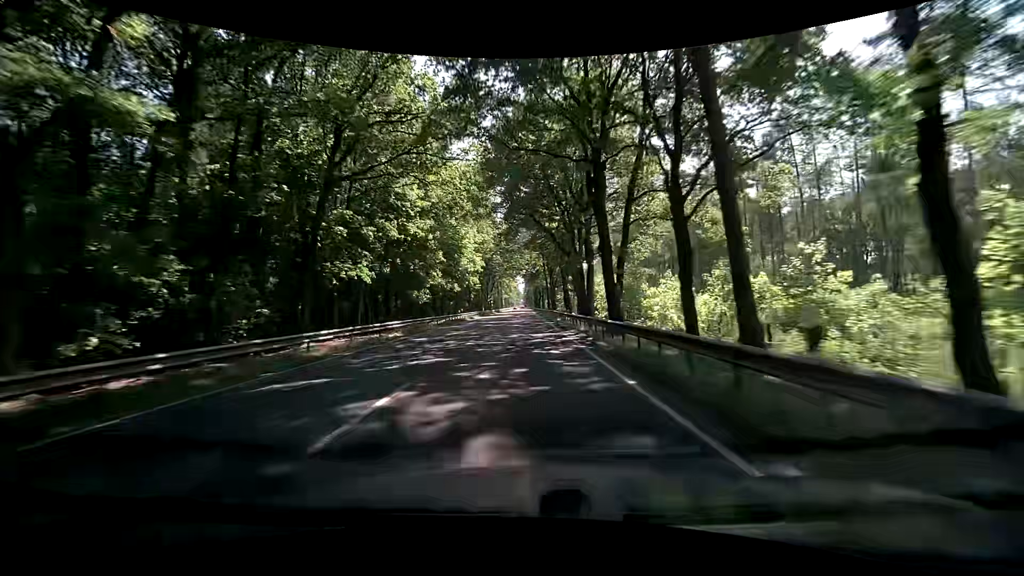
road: primary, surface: asphalt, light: Day
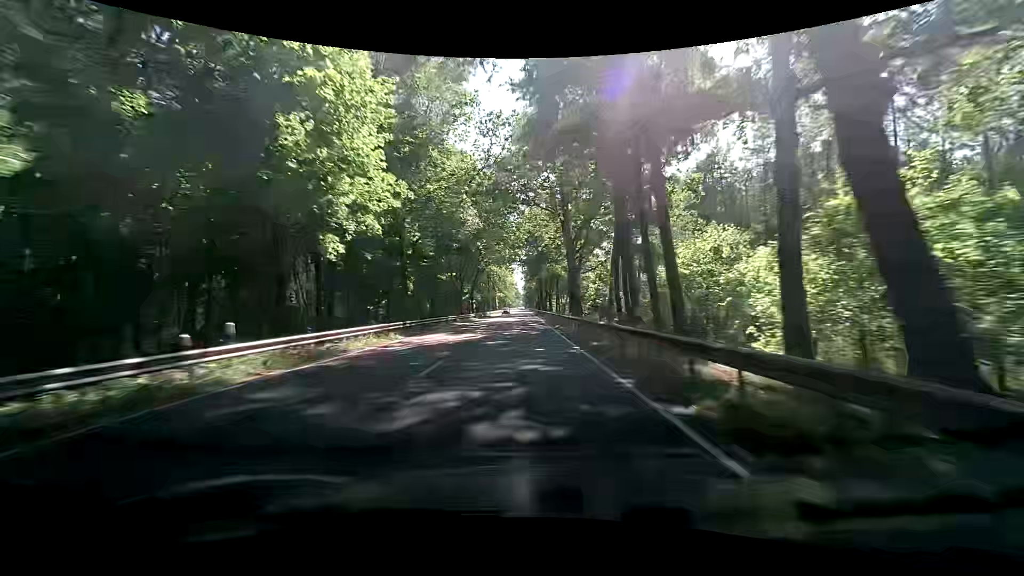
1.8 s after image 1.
(-0.5, +44.4) m; -1°
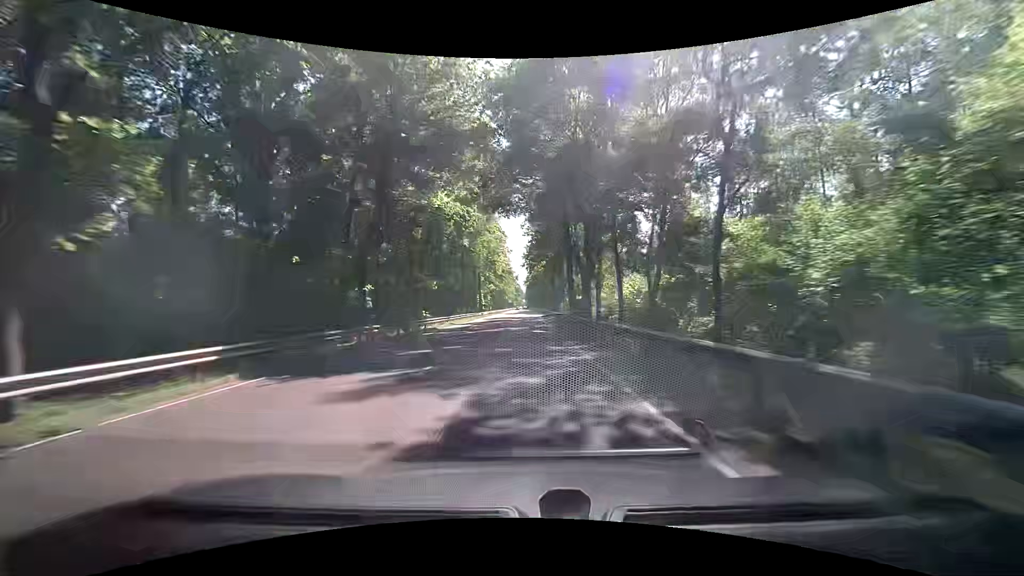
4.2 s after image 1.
(+0.1, +58.8) m; 0°
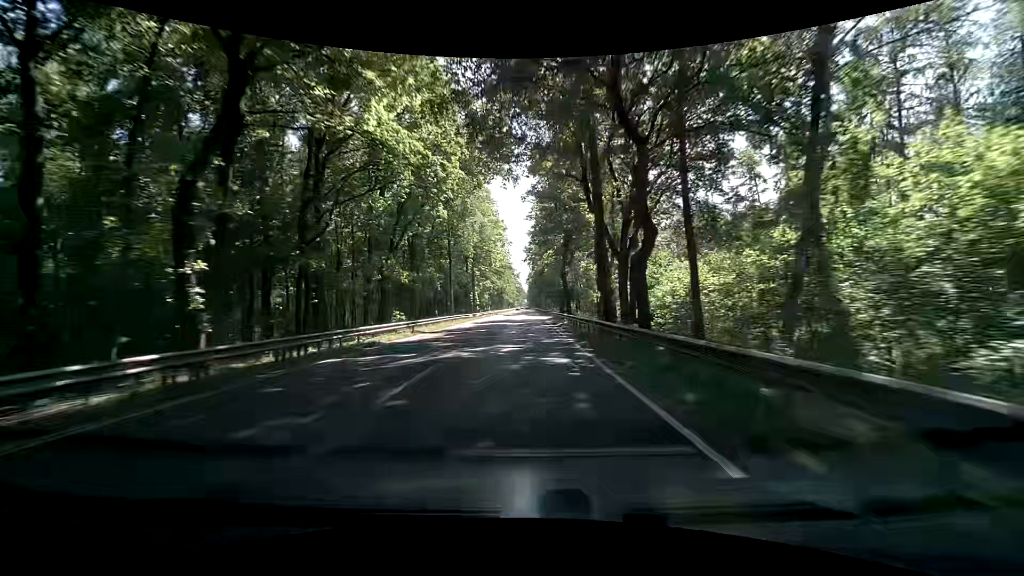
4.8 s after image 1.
(0.0, +14.7) m; 0°
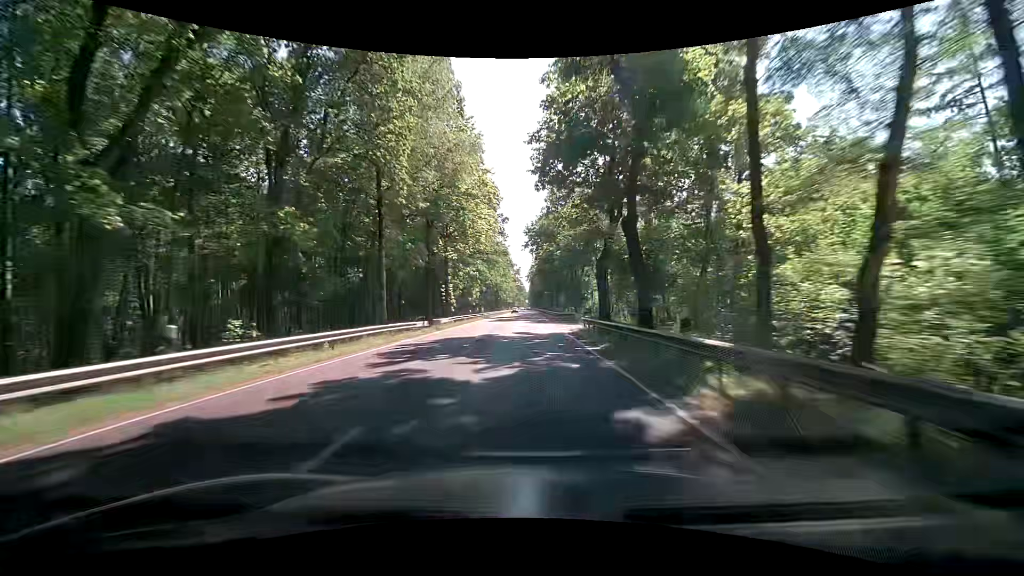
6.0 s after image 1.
(-0.3, +29.6) m; -1°
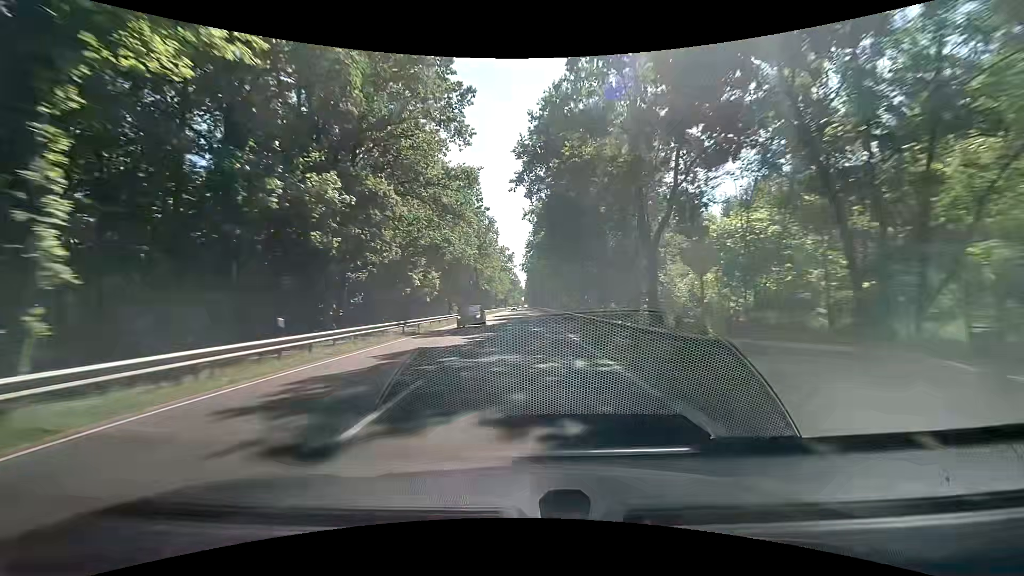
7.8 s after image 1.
(+0.7, +44.6) m; +1°
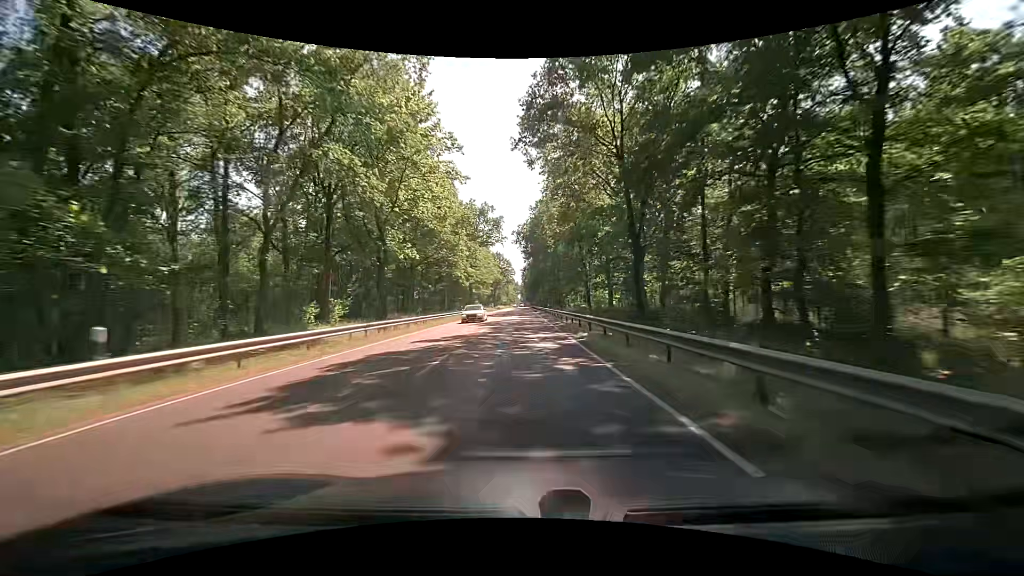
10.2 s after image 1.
(-0.3, +55.6) m; 0°
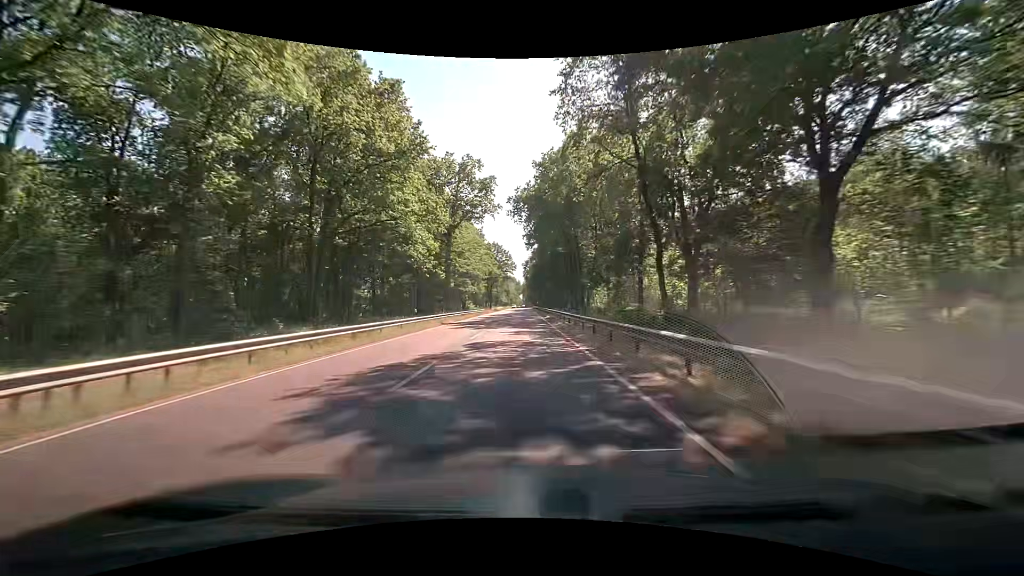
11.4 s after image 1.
(-0.1, +25.4) m; -1°
(0, +10) (0, +20) (0, +30) (0, +40) (0, +50) (0, +60) (0, +70) (0, +80) (0, +90) (0, +100) m
